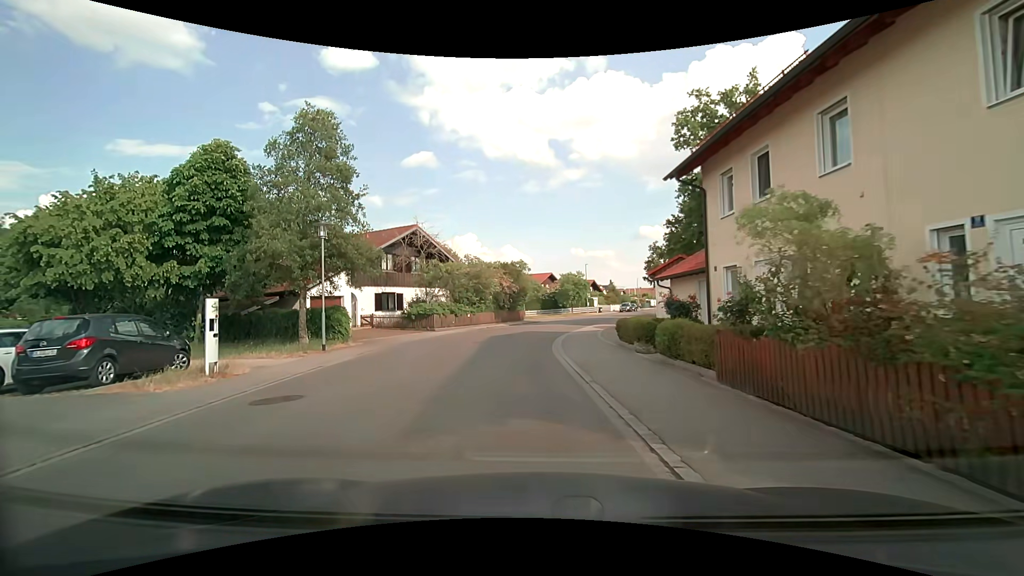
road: residential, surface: asphalt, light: Day
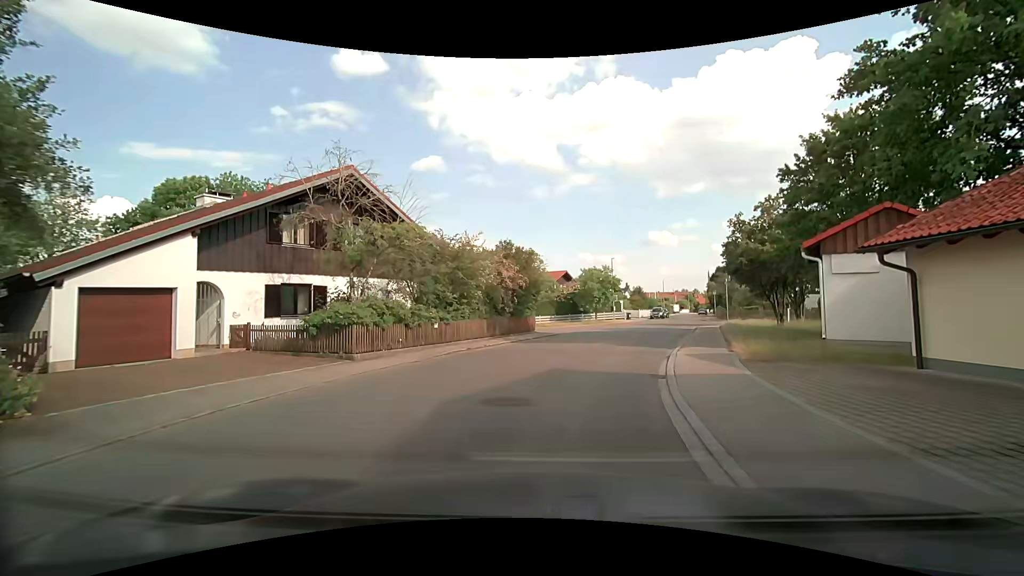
(-0.9, +15.8) m; -2°
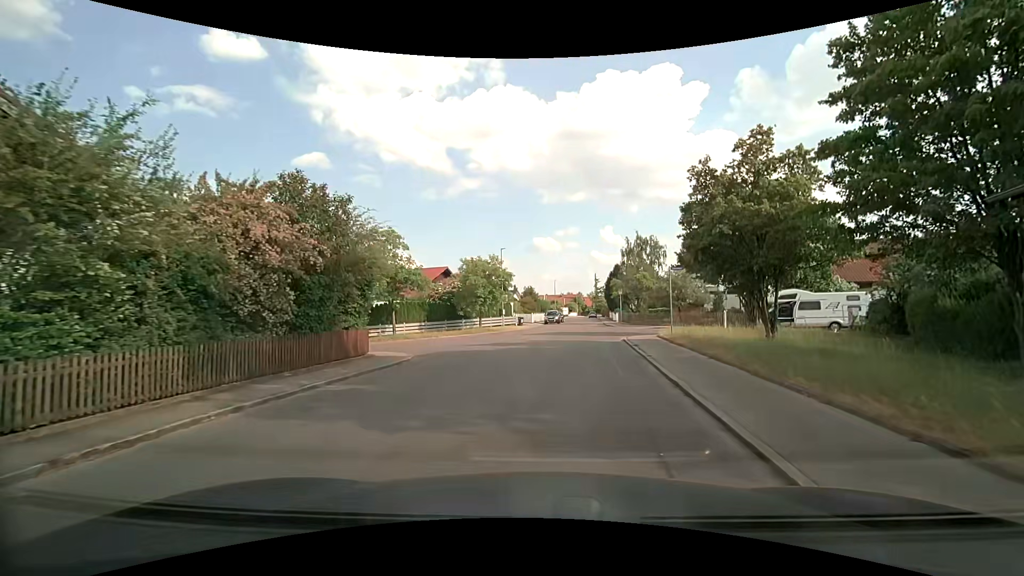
(+1.3, +13.6) m; +12°
(+1, +10) (+2, +20) (+3, +30) (+4, +40) (+6, +50) (+7, +60) (+8, +70) (+9, +79) (+10, +89) (+11, +99) m
